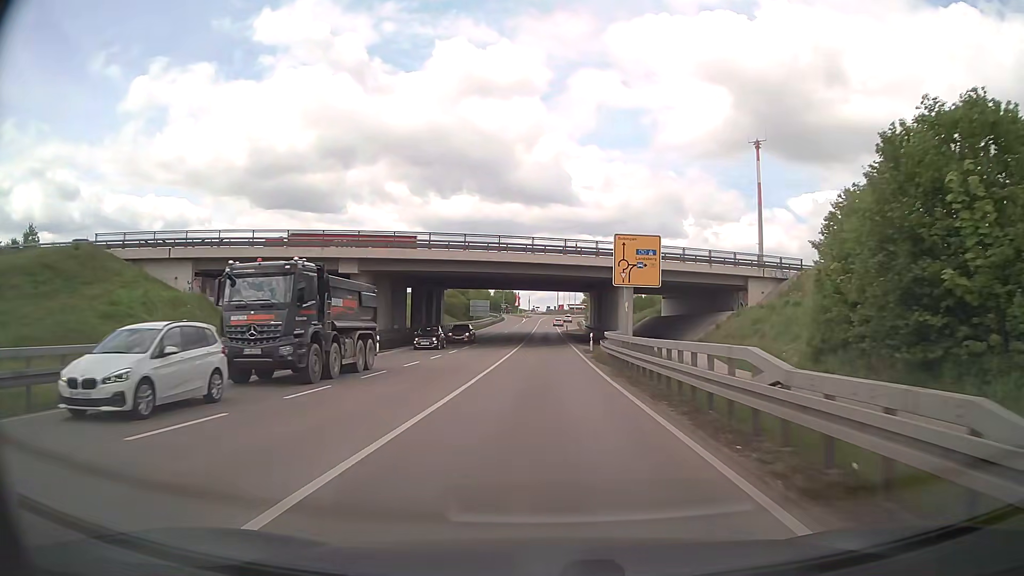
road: primary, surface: asphalt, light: Day
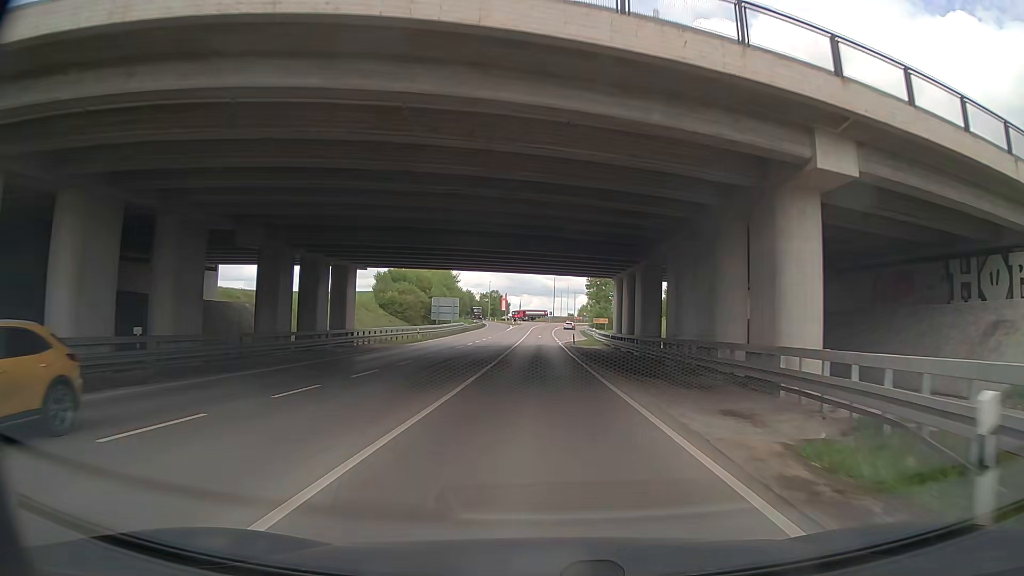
(+0.3, +36.6) m; +1°
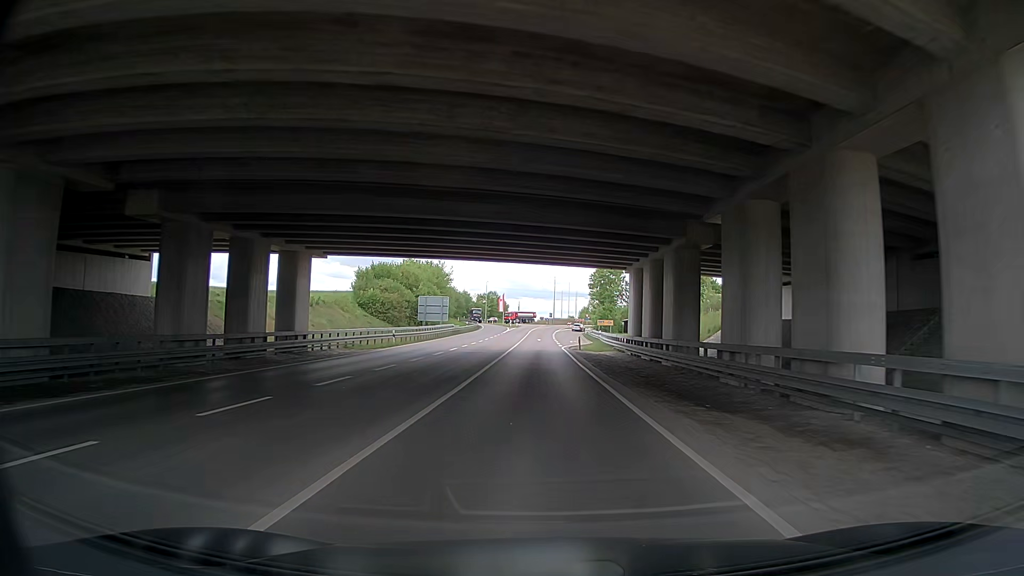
(0.0, +9.2) m; 0°
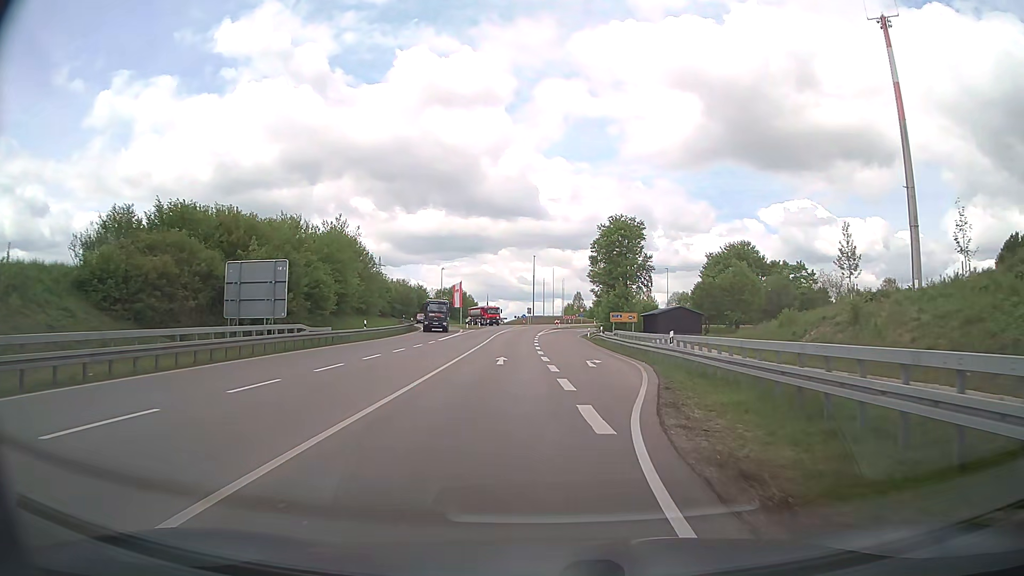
(+0.9, +45.3) m; +1°
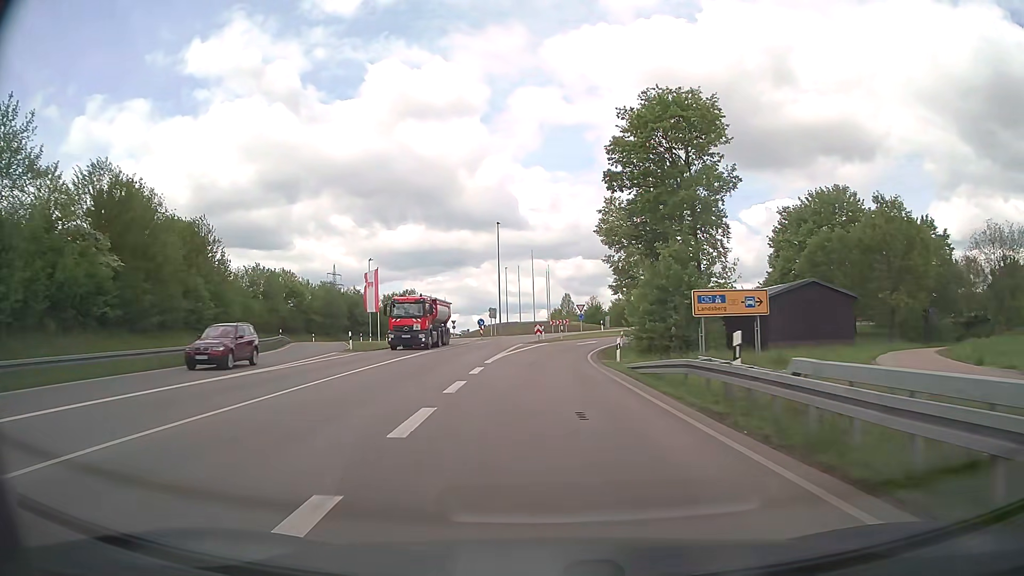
(+1.9, +42.2) m; +2°
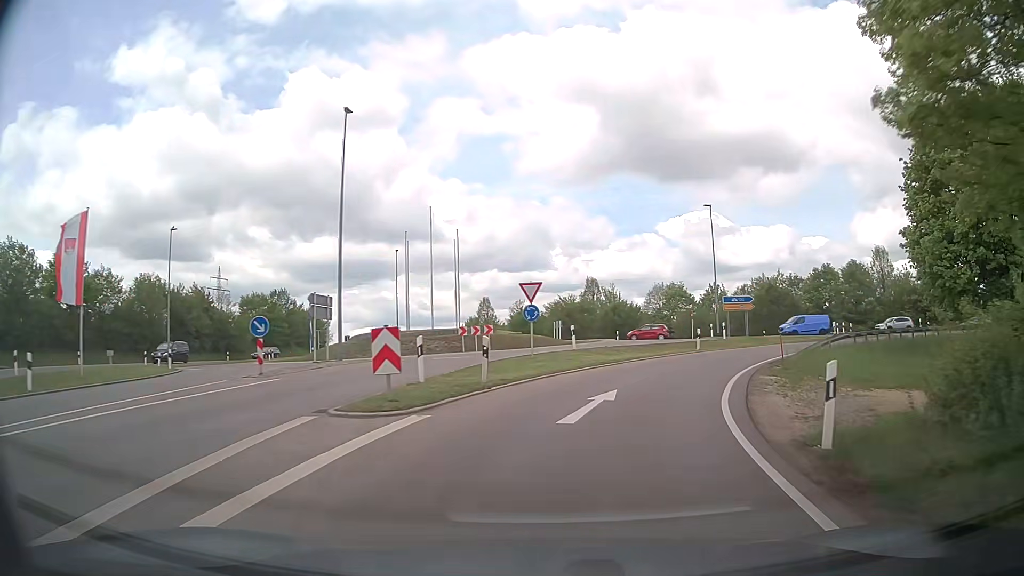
(+0.5, +36.3) m; +7°
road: trunk_link
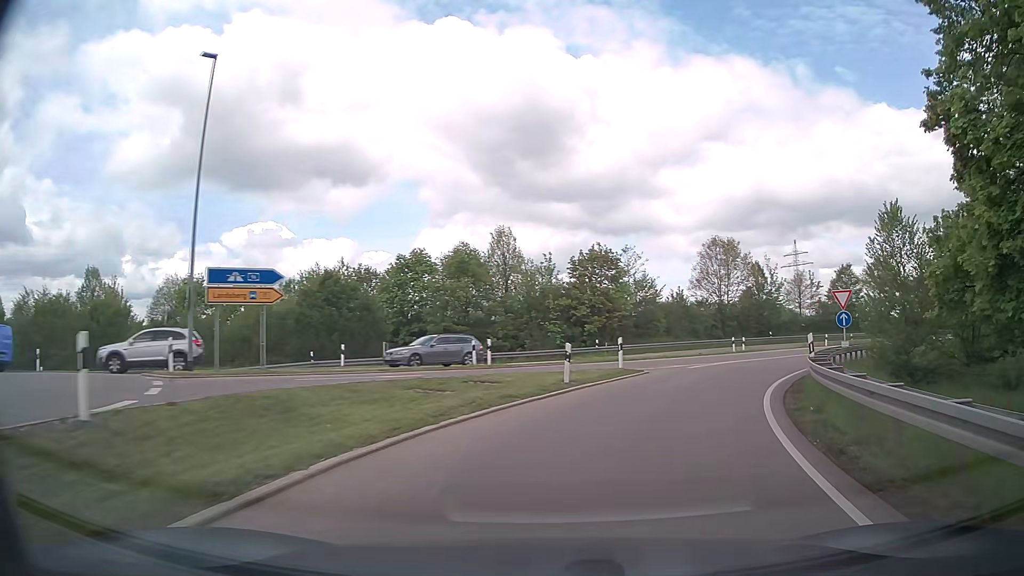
(+10.0, +31.3) m; +37°
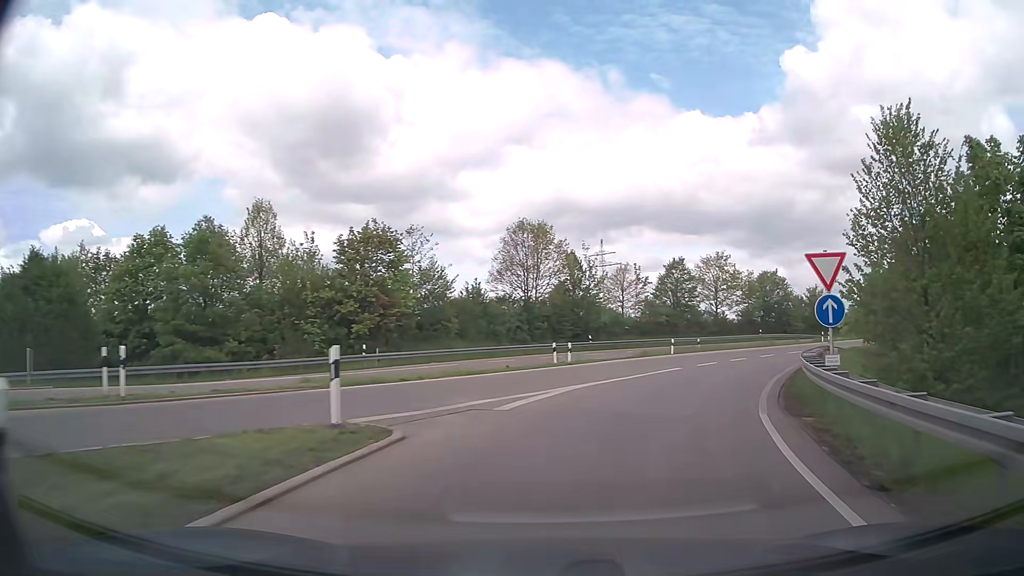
(+2.1, +13.6) m; +17°
(+1, +10) (+3, +20) (+7, +29) (+11, +38) (+17, +46) (+23, +54) (+31, +60) (+40, +64) (+50, +67) (+60, +68) m
